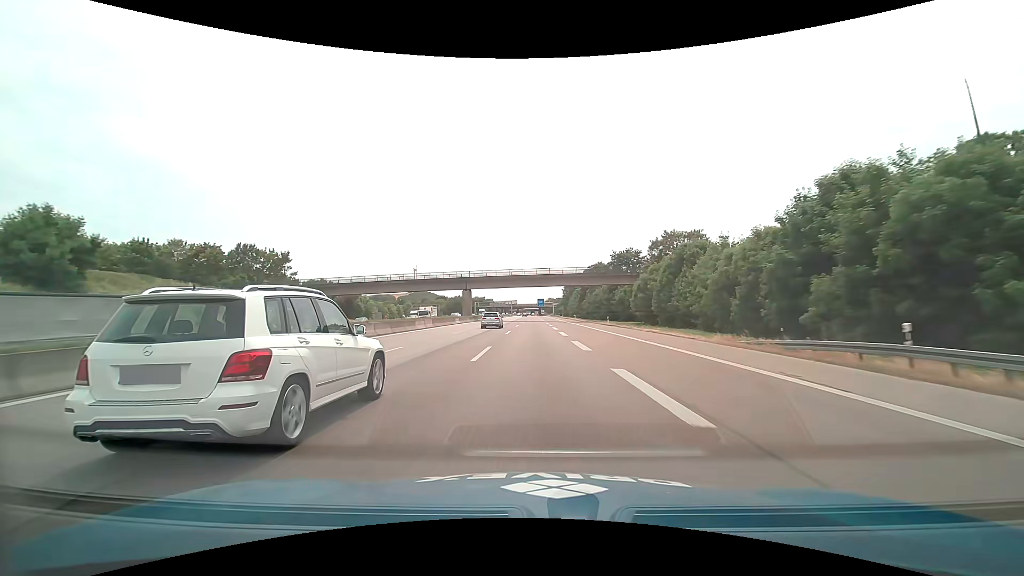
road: motorway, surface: asphalt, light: Day
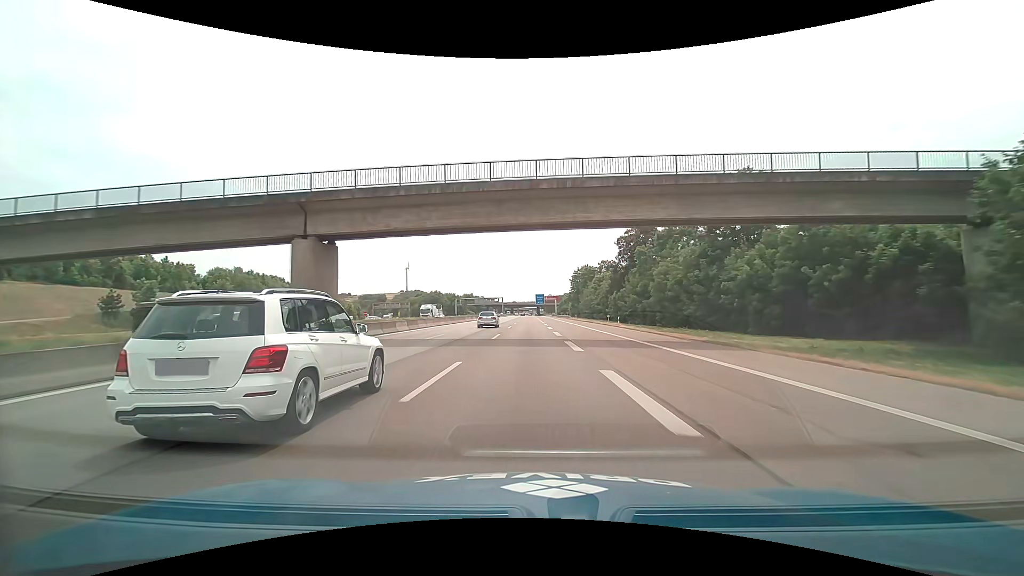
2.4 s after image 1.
(+0.4, +60.7) m; 0°
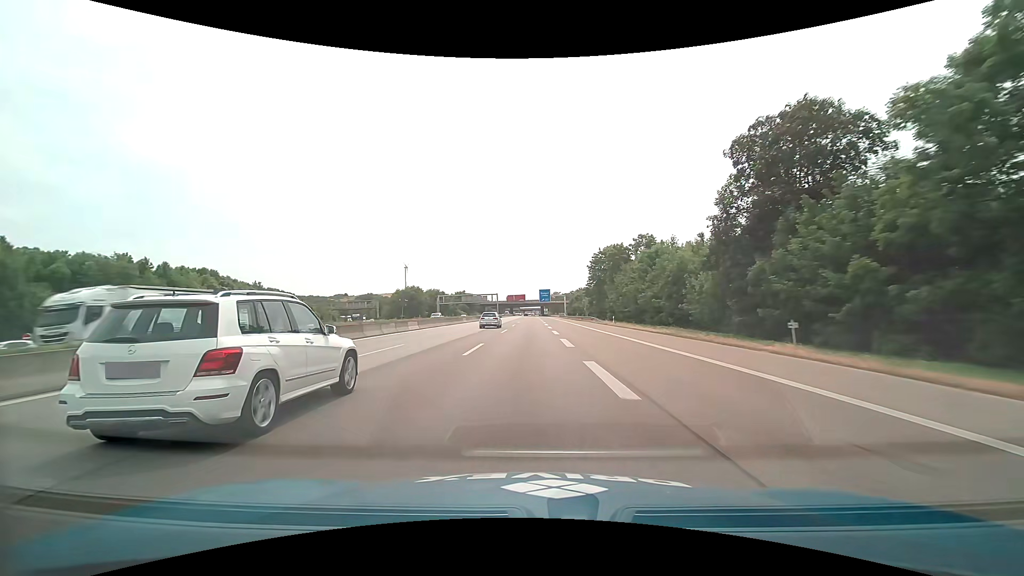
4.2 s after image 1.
(0.0, +46.0) m; 0°
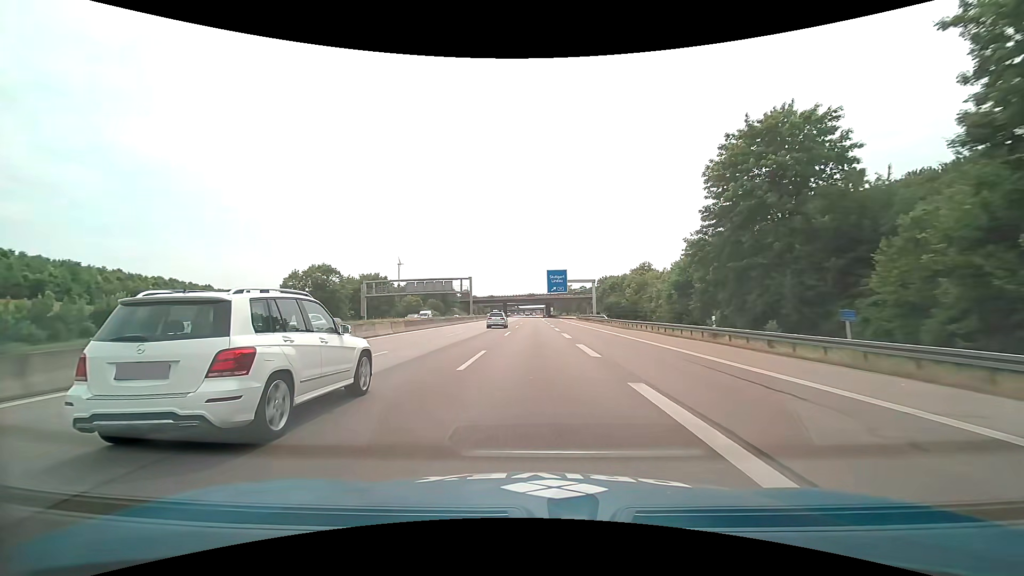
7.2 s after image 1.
(-0.2, +76.5) m; 0°
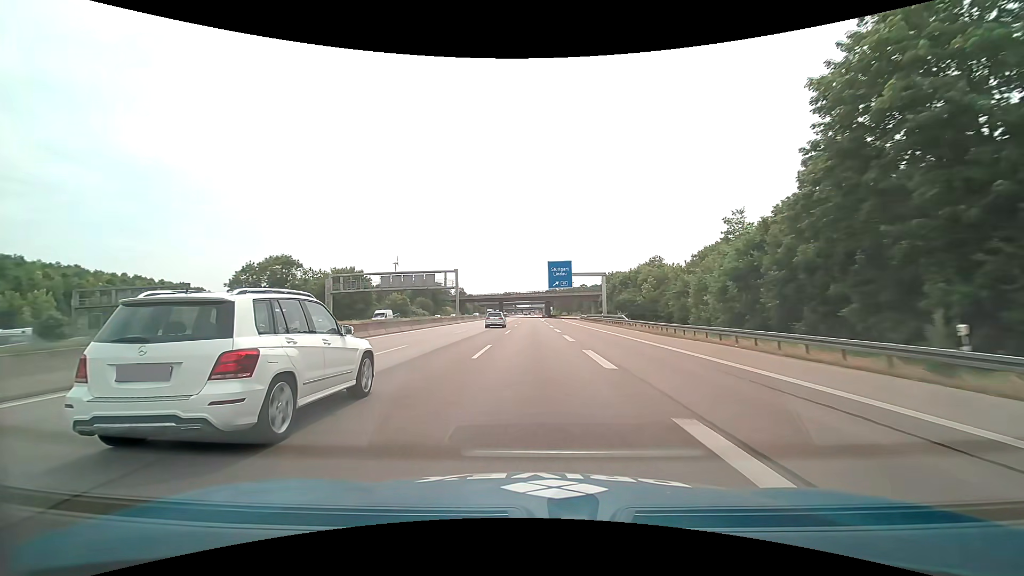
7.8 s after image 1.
(0.0, +15.2) m; 0°
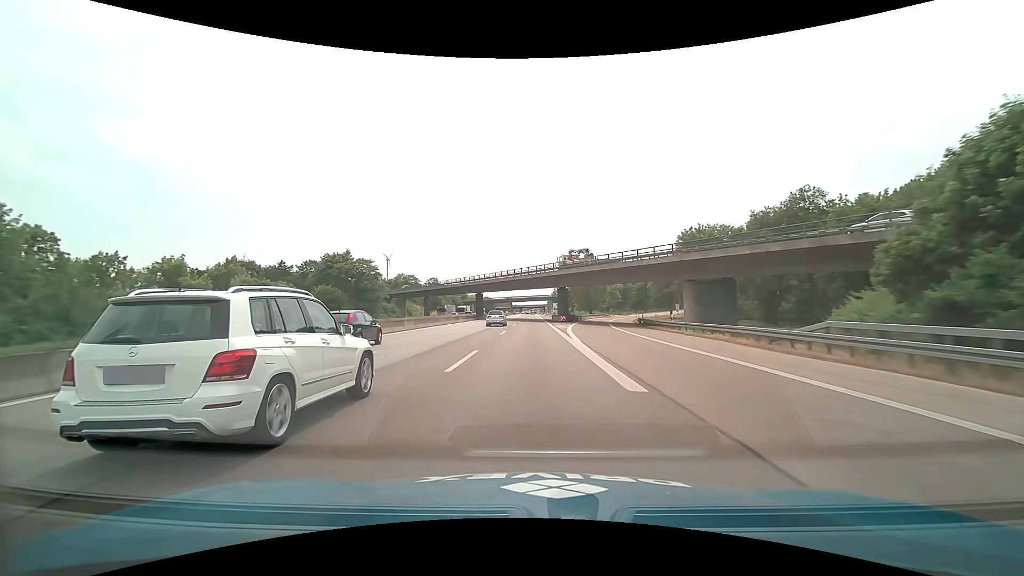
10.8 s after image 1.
(0.0, +75.7) m; 0°
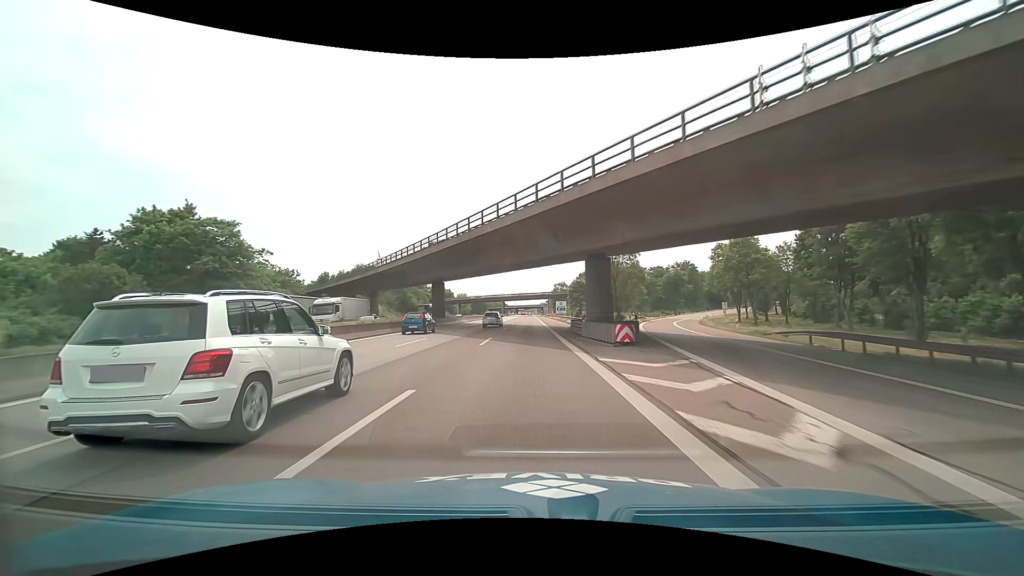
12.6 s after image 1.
(+0.1, +44.8) m; 0°
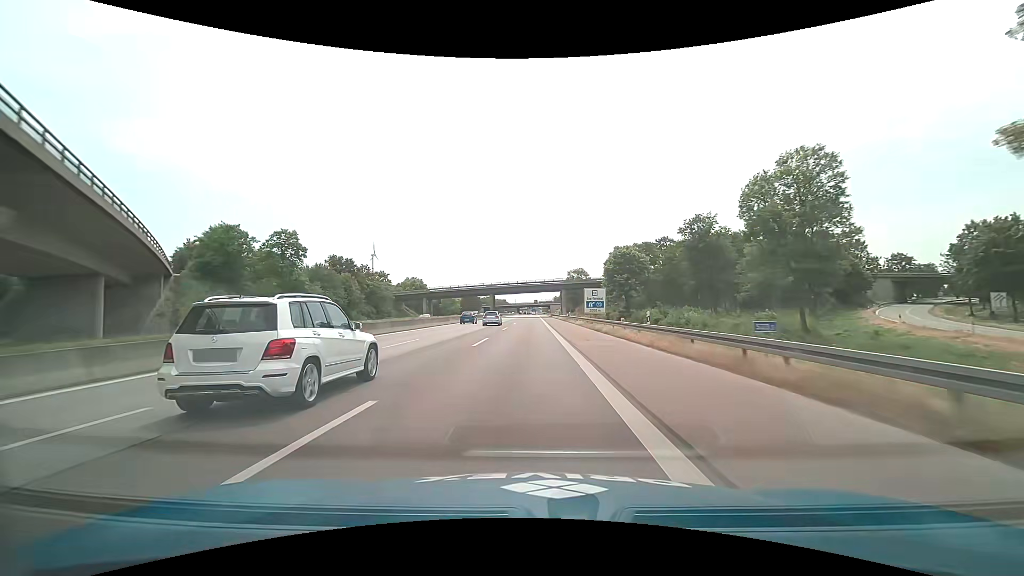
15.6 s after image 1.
(-0.2, +73.5) m; 0°
(0, +10) (0, +20) (0, +30) (0, +40) (0, +50) (0, +60) (0, +70) (-1, +80) (-1, +90) (-1, +100) m
